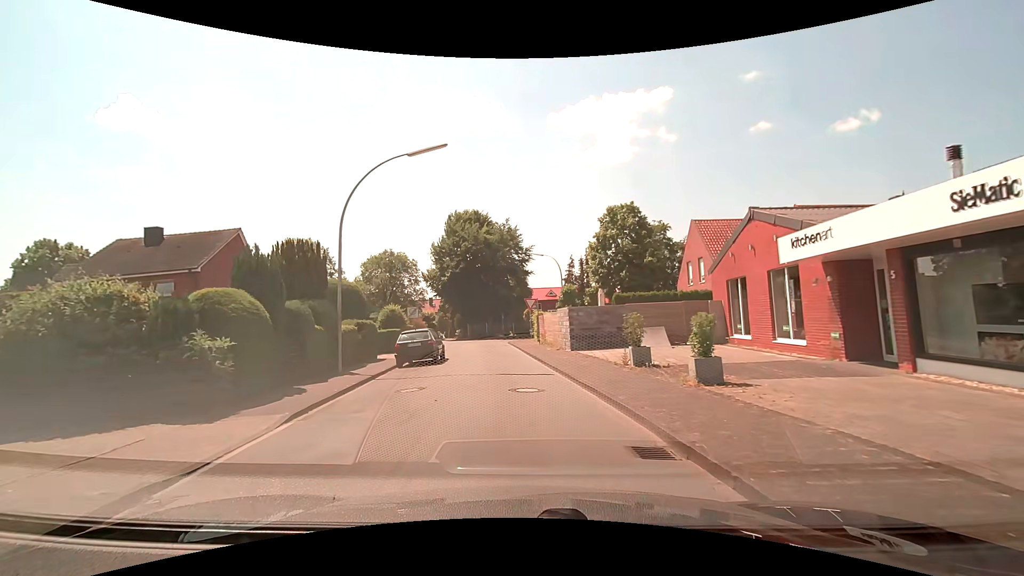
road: residential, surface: paved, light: Day
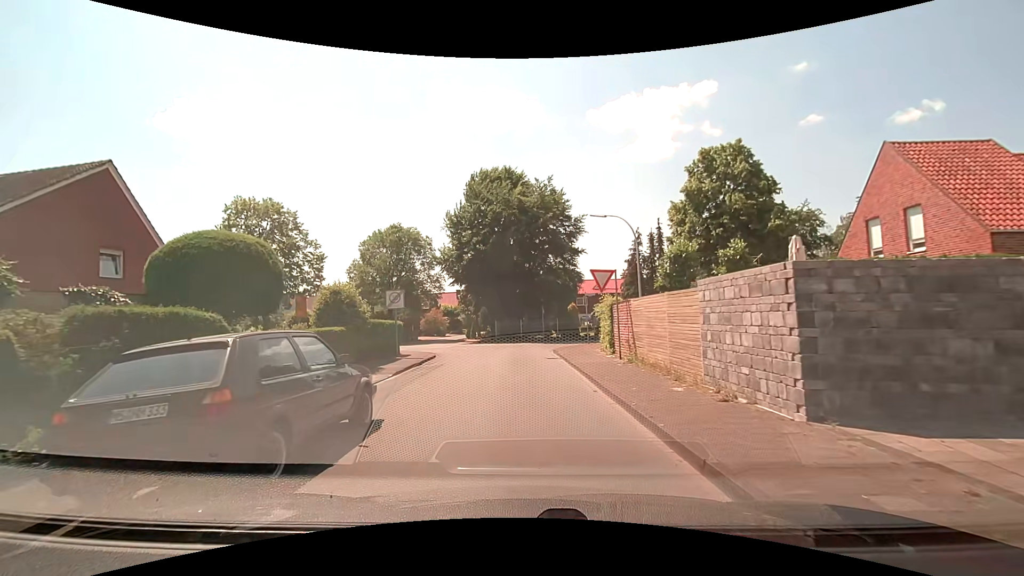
(-0.6, +15.5) m; -5°
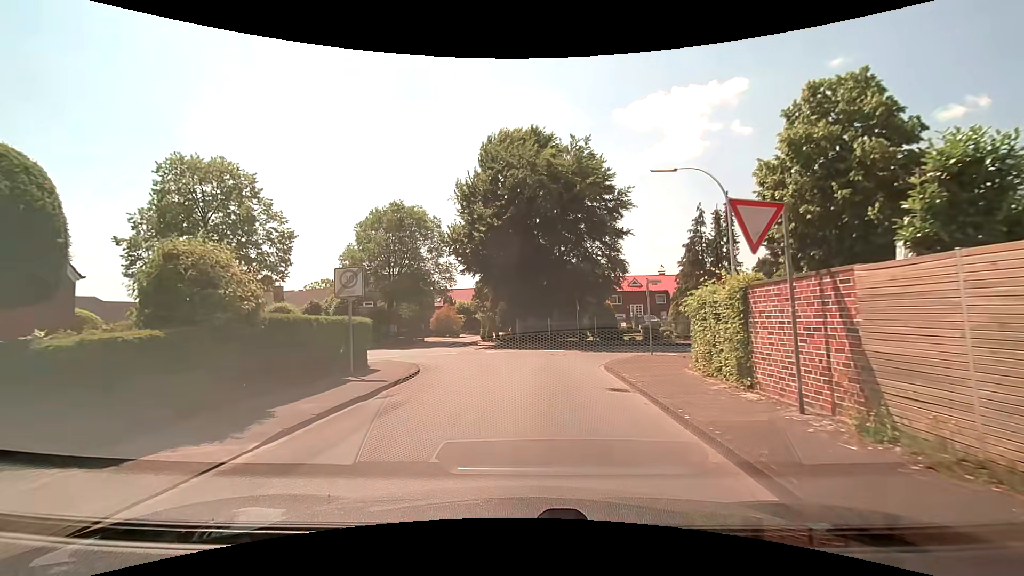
(0.0, +9.0) m; -1°
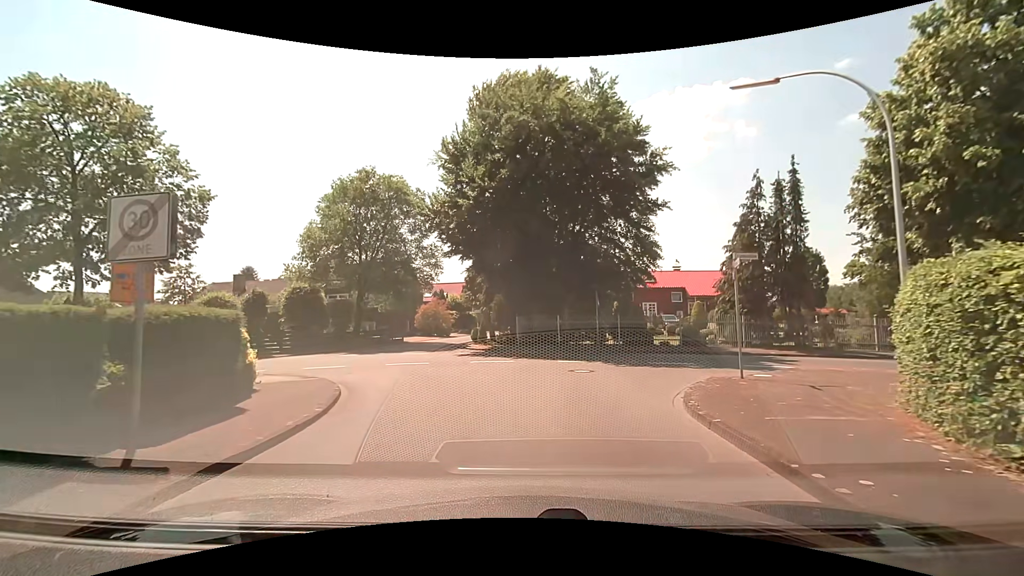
(-0.2, +7.7) m; -1°
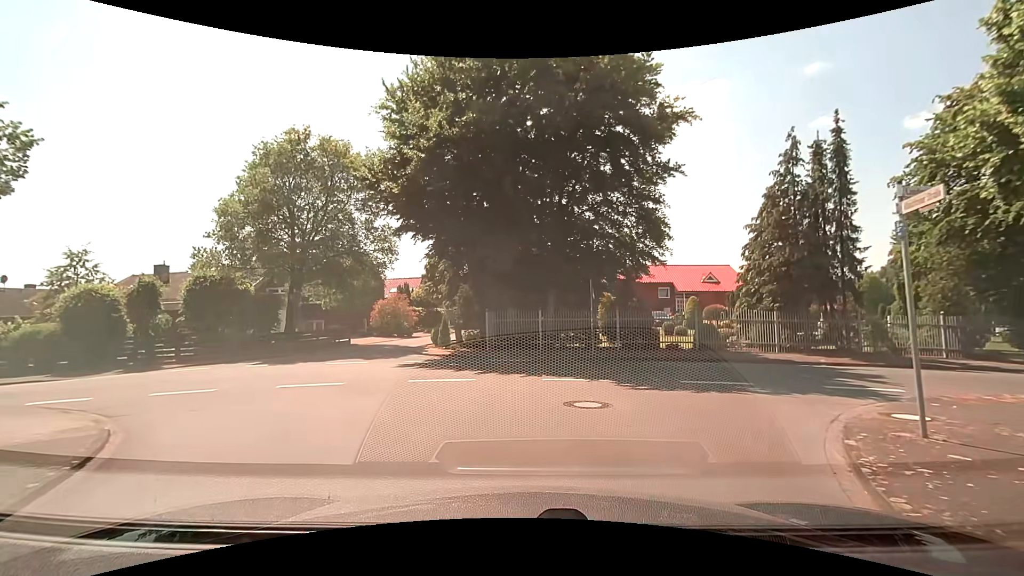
(+0.1, +6.0) m; +2°
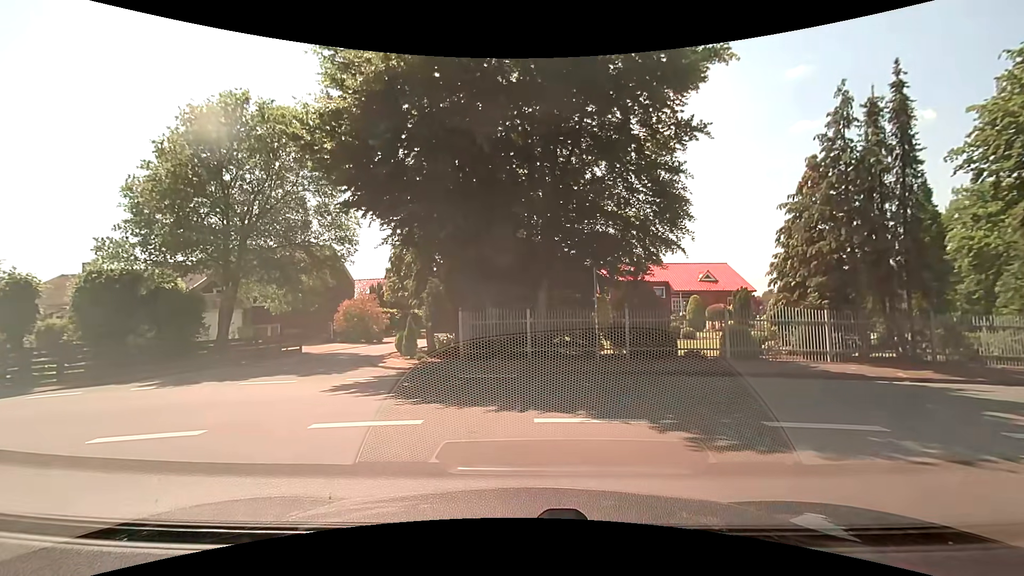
(+0.1, +4.3) m; +1°
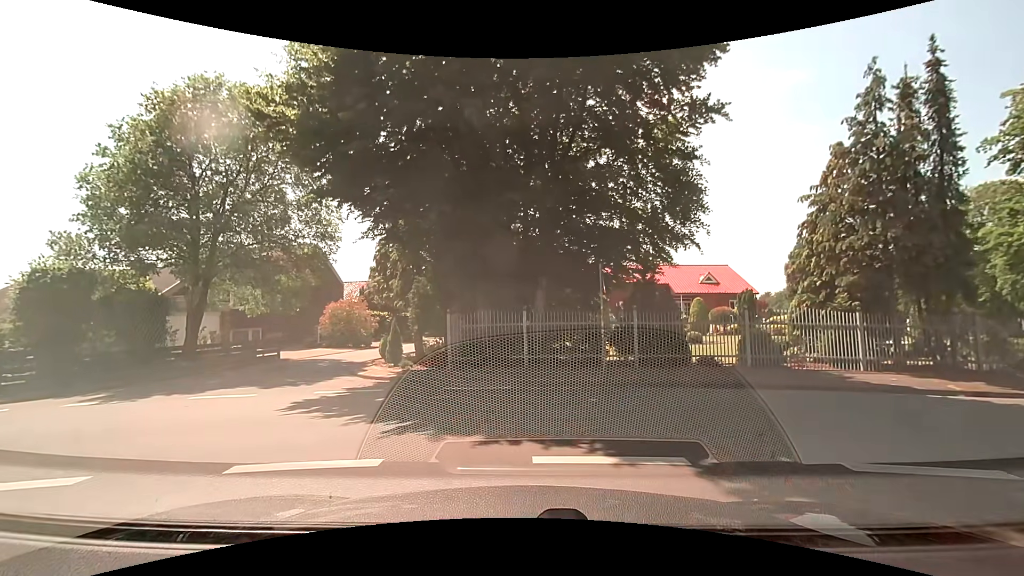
(0.0, +1.7) m; 0°
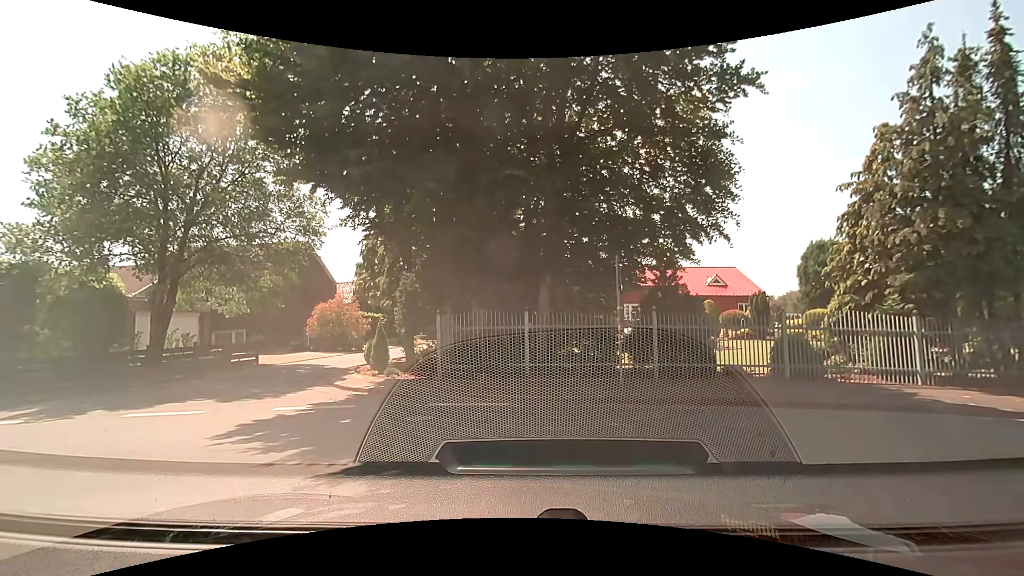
(0.0, +1.9) m; 0°
